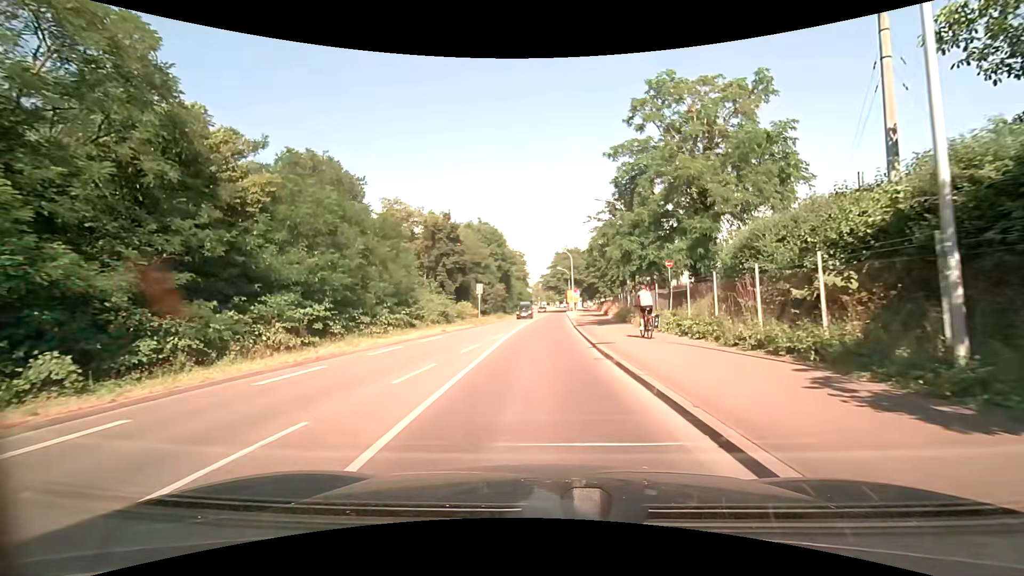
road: secondary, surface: asphalt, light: Day
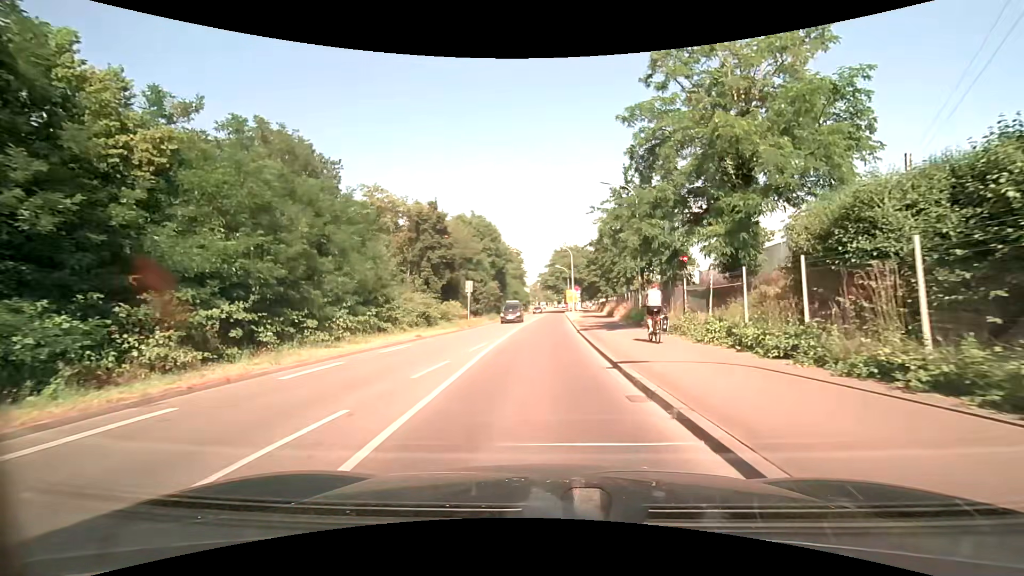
(0.0, +5.3) m; +1°
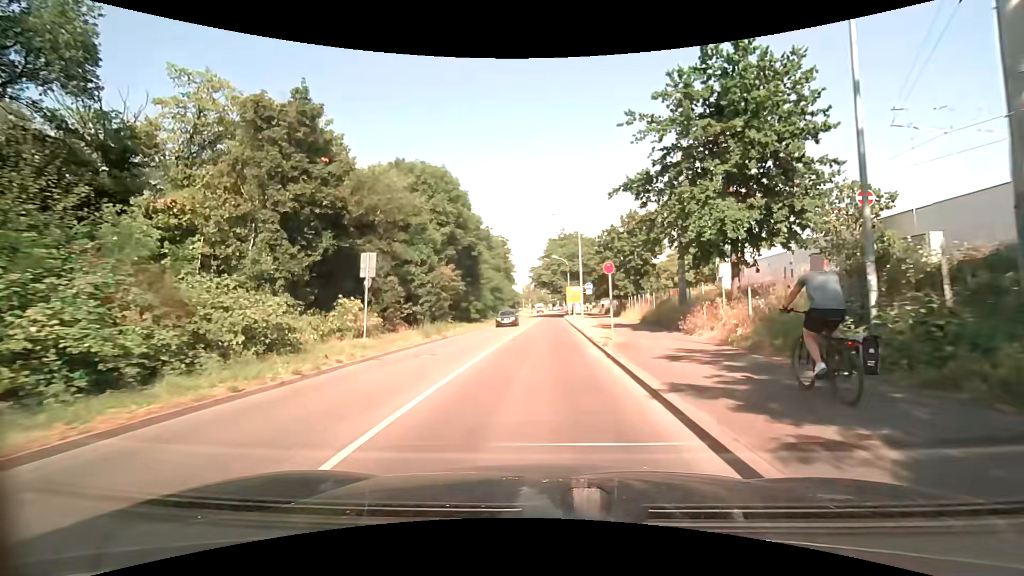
(+0.1, +23.4) m; 0°
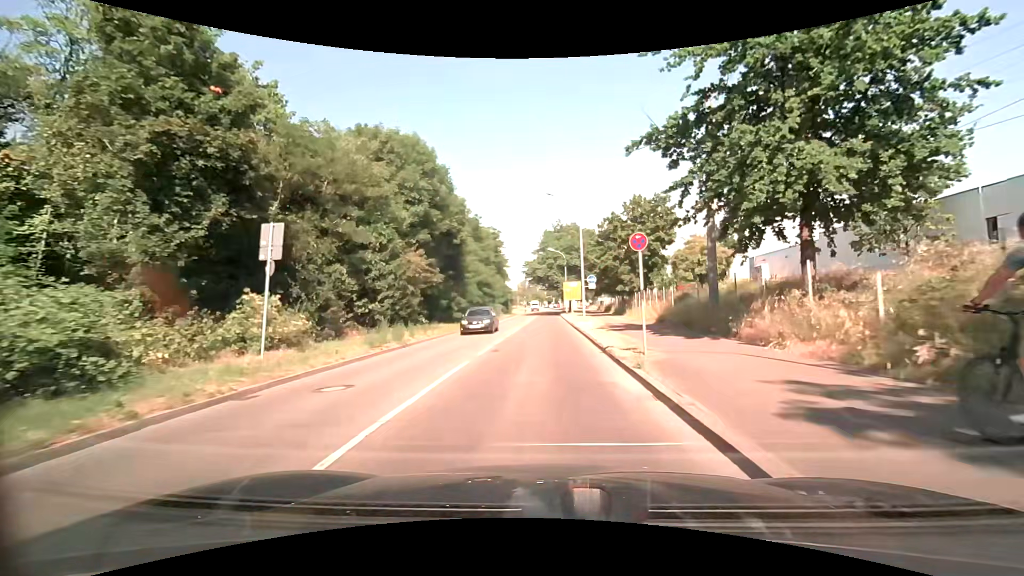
(+0.1, +6.5) m; +1°
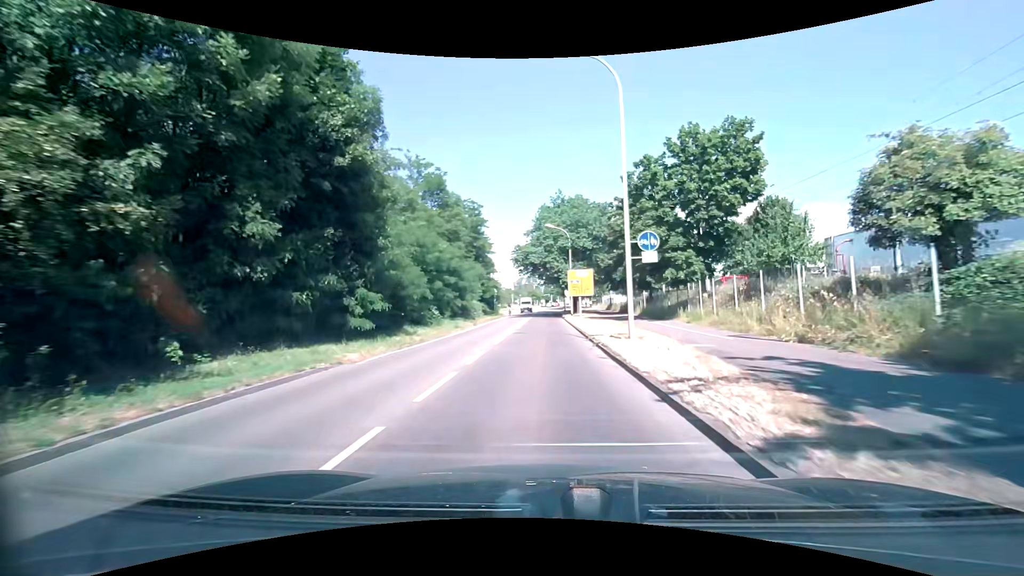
(+0.1, +20.1) m; 0°
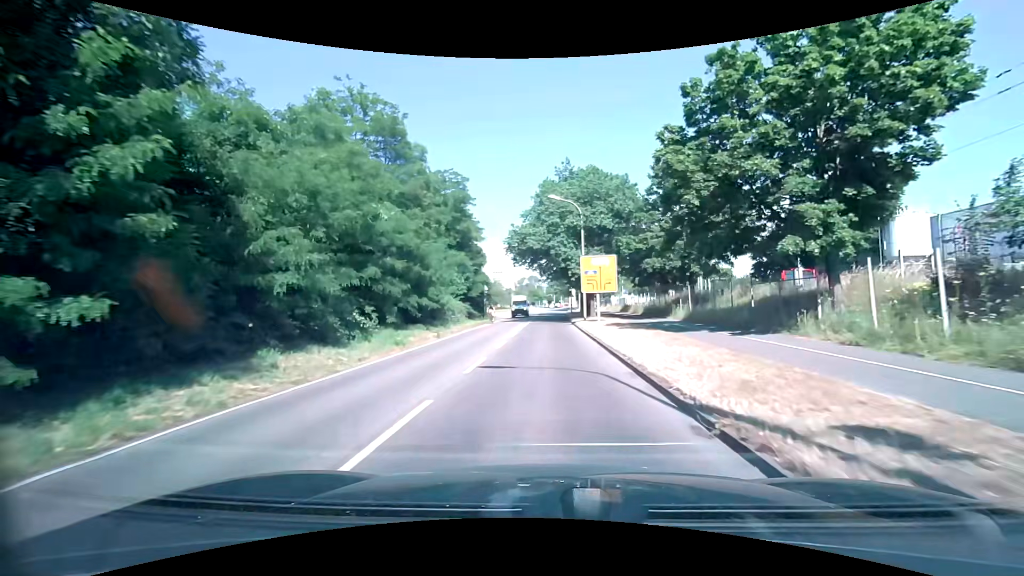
(0.0, +13.5) m; 0°
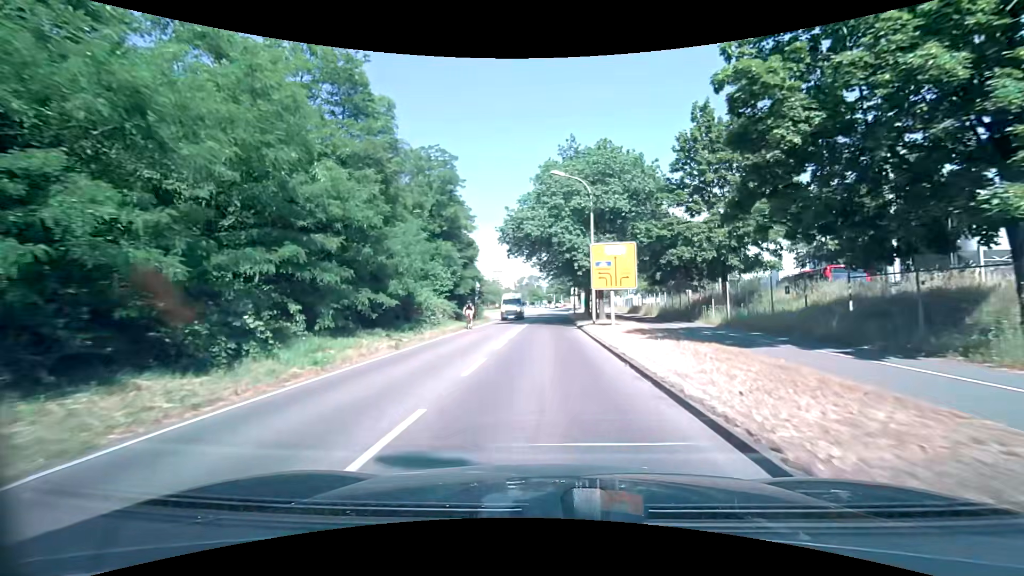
(0.0, +6.7) m; 0°
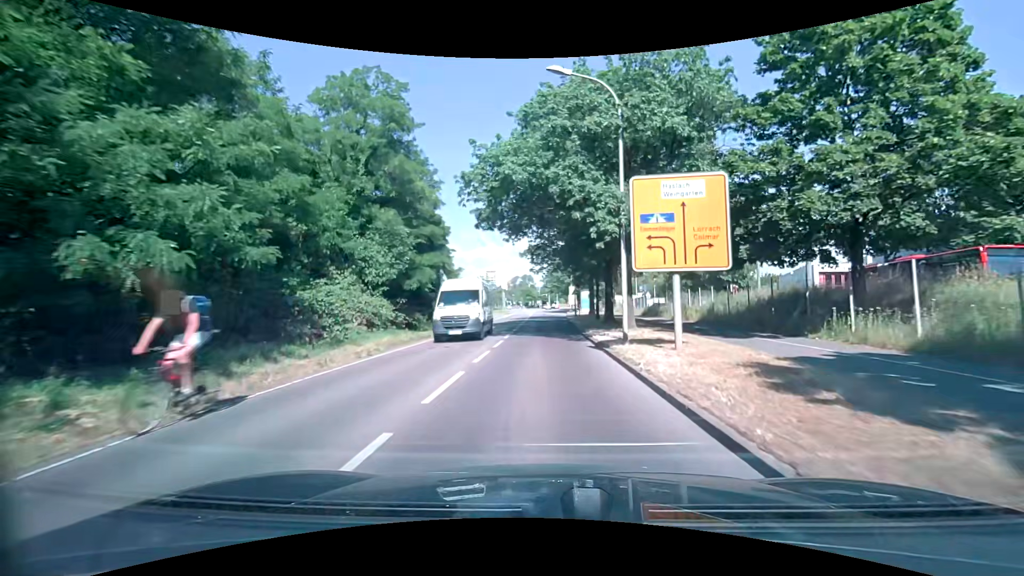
(+0.1, +13.4) m; 0°
(0, +10) (0, +20) (0, +30) (+1, +40) (+1, +50) (+1, +60) (+2, +70) (+2, +80) (+3, +90) (+3, +100) m
